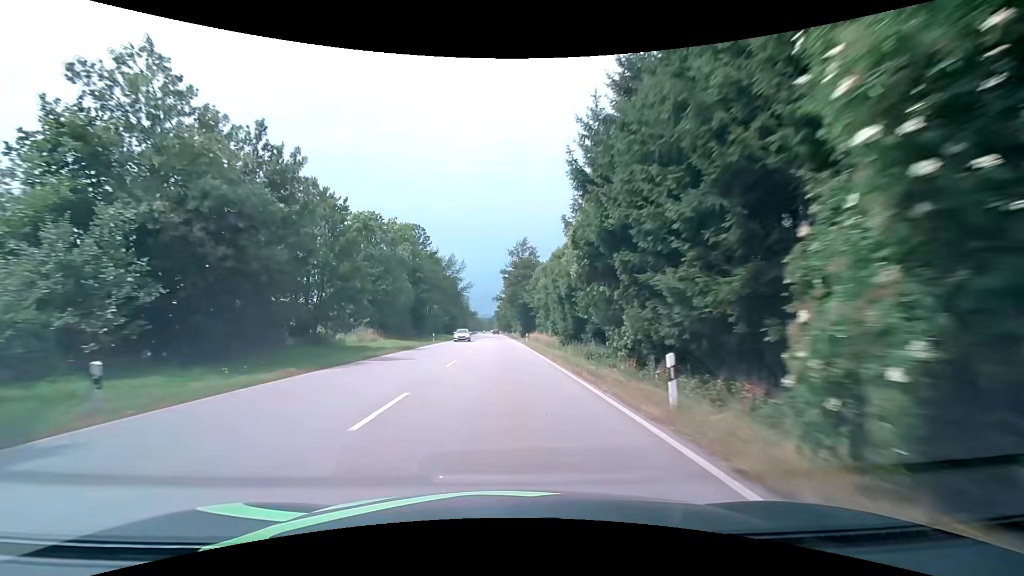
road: primary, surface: asphalt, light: Day
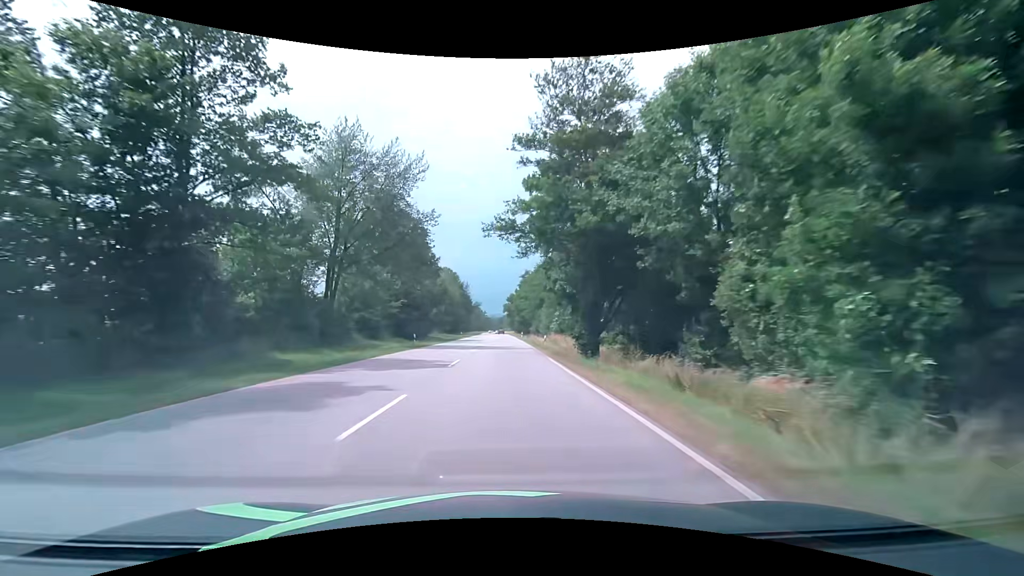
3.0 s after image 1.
(-0.4, +60.2) m; 0°
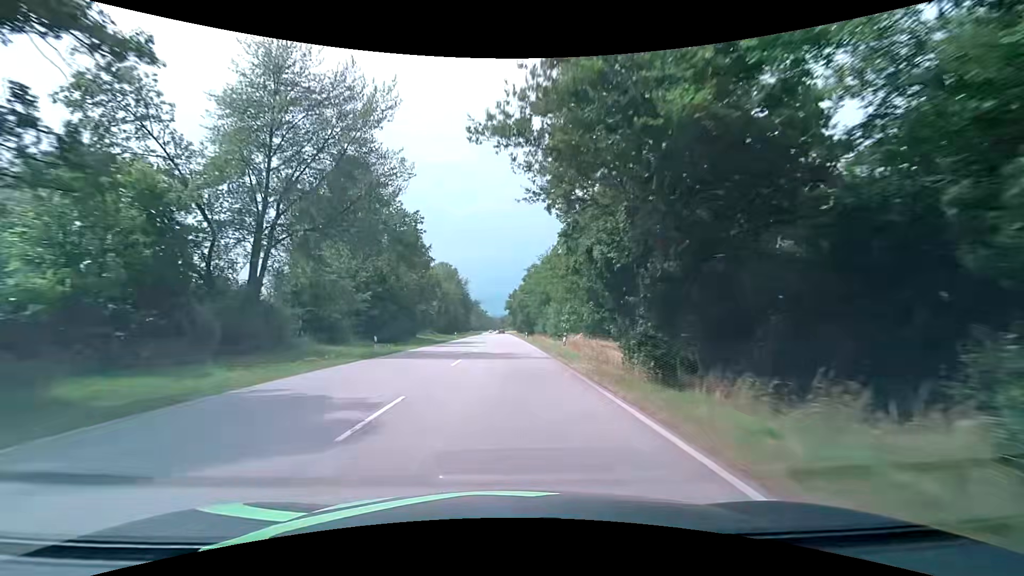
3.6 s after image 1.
(-0.2, +12.0) m; -1°
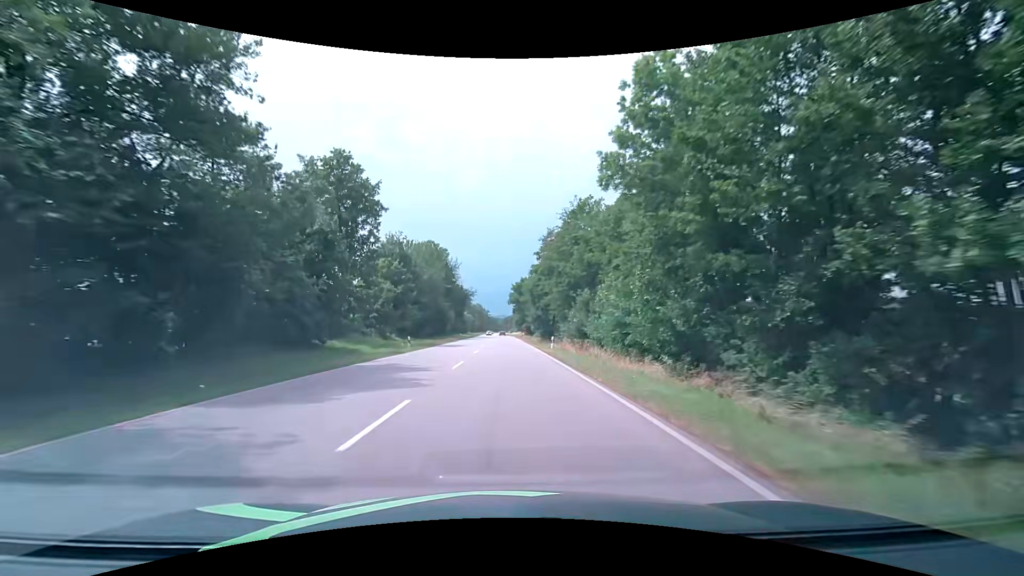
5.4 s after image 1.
(-0.3, +36.3) m; -1°
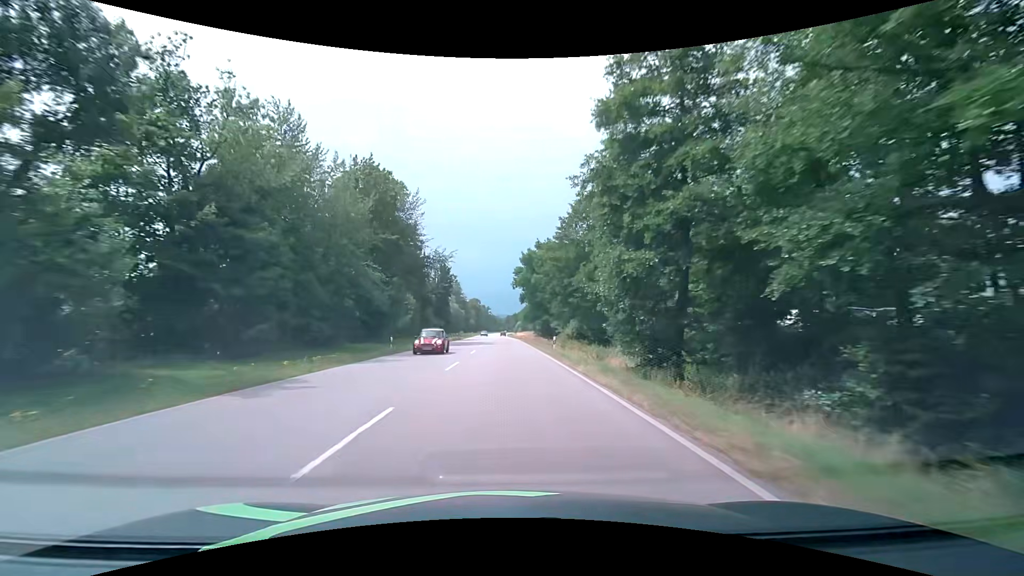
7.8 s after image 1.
(0.0, +49.0) m; 0°
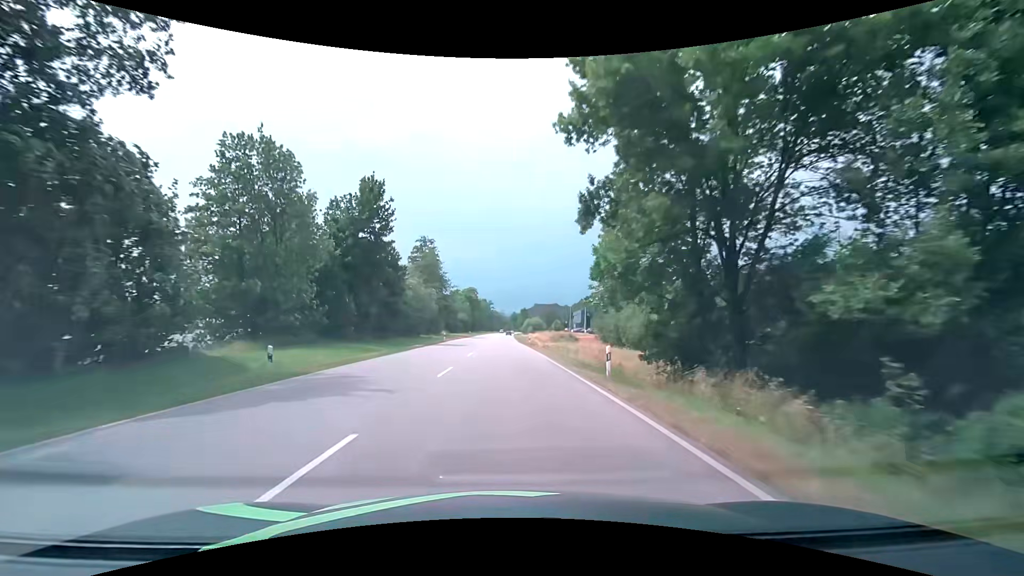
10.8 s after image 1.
(-0.3, +61.8) m; 0°
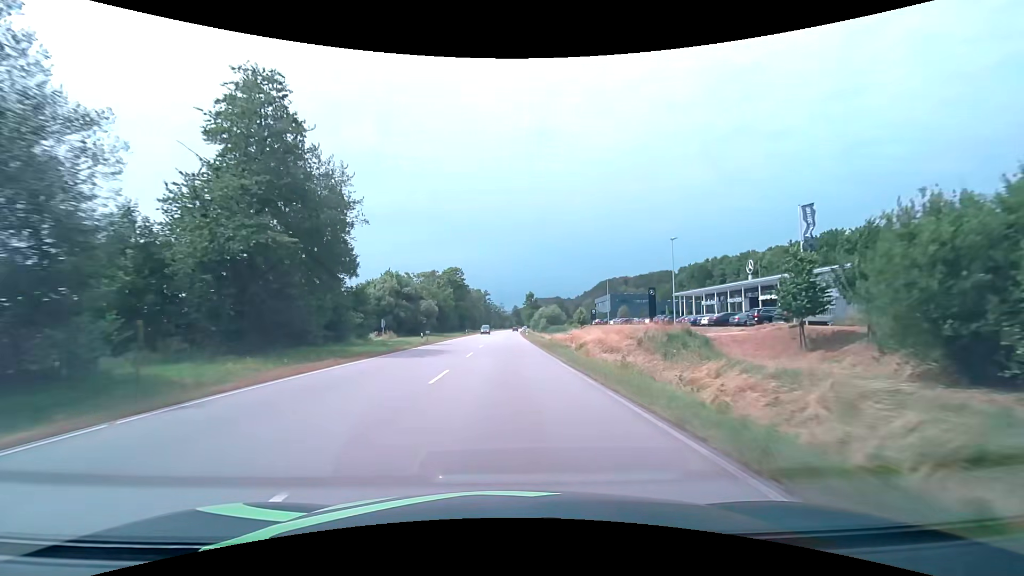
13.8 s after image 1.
(-0.5, +61.9) m; 0°
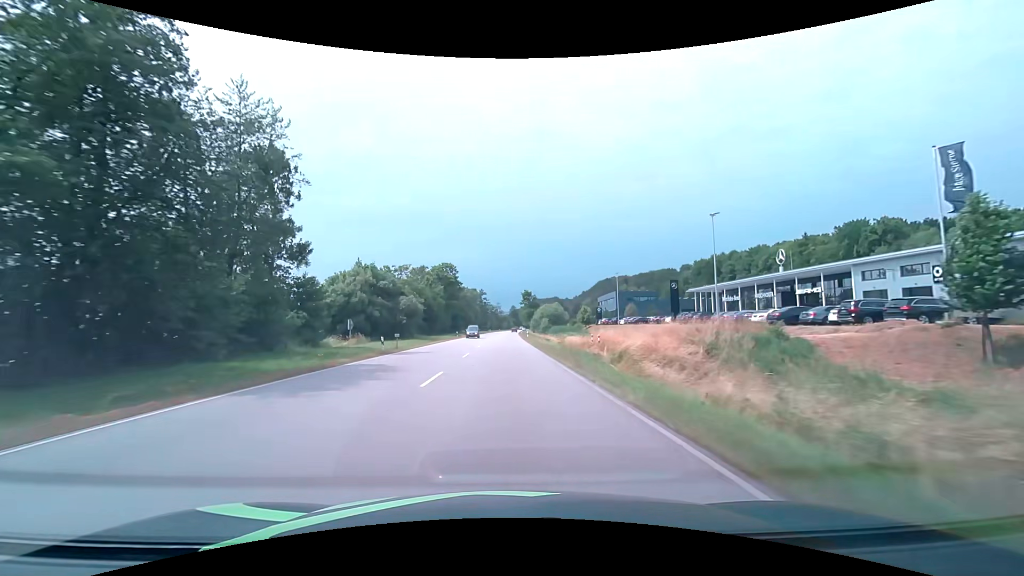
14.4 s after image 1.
(0.0, +12.3) m; 0°
(0, +10) (0, +20) (0, +30) (0, +40) (0, +50) (0, +60) (0, +70) (0, +80) (0, +90) (0, +100) m
